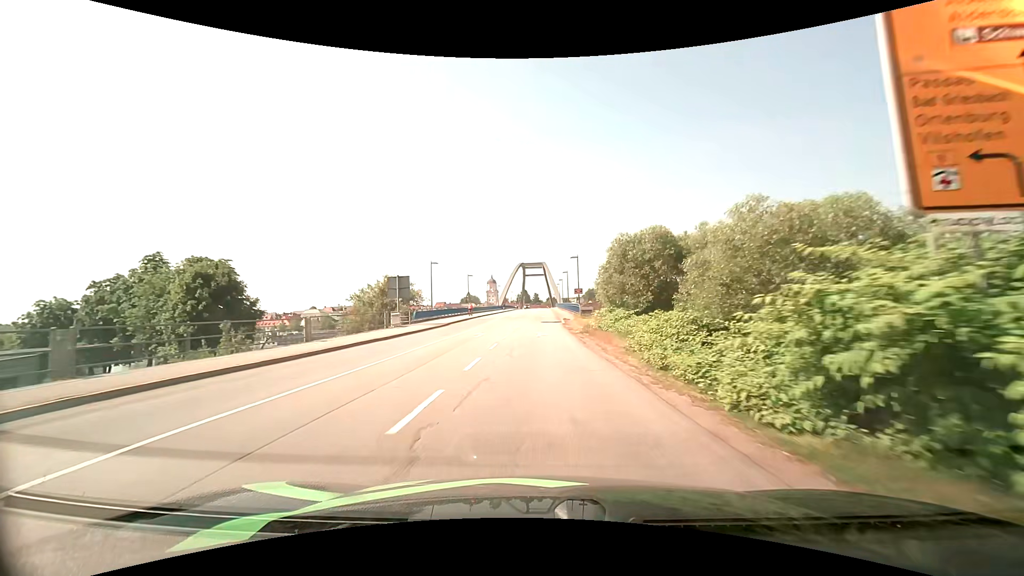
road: secondary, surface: asphalt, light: Day
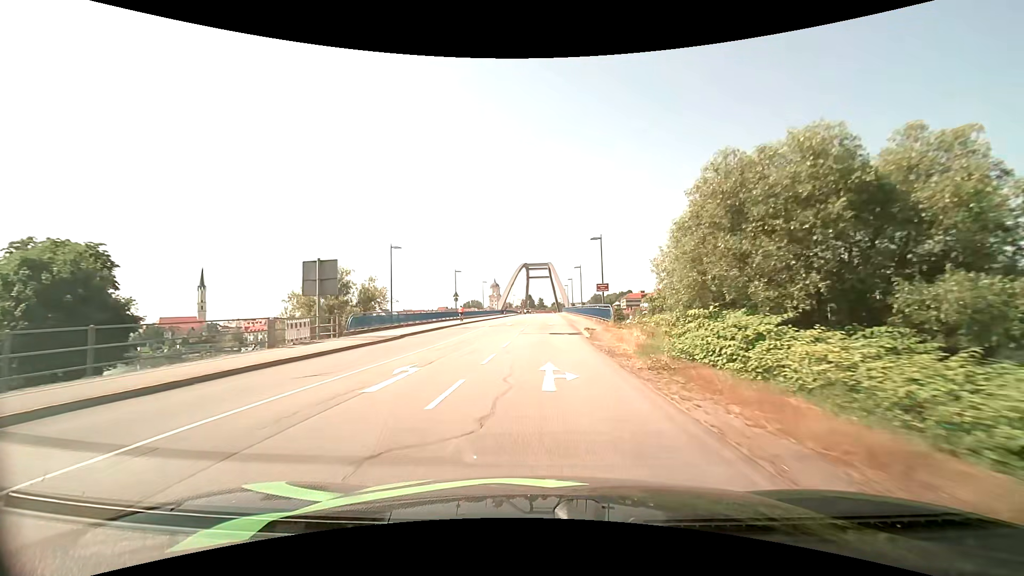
(-0.1, +16.6) m; -1°
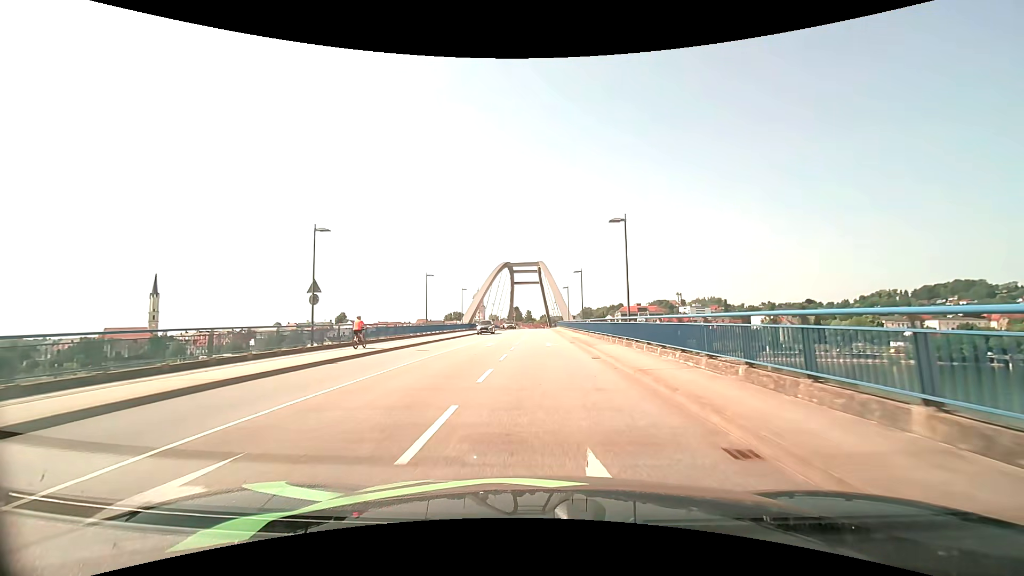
(+0.3, +38.3) m; +2°
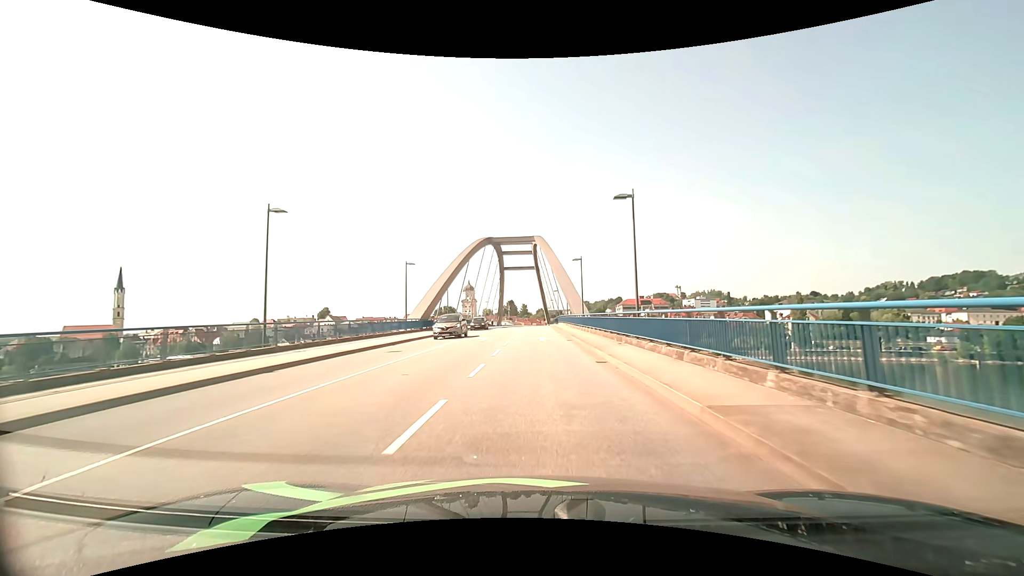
(+0.1, +29.8) m; 0°
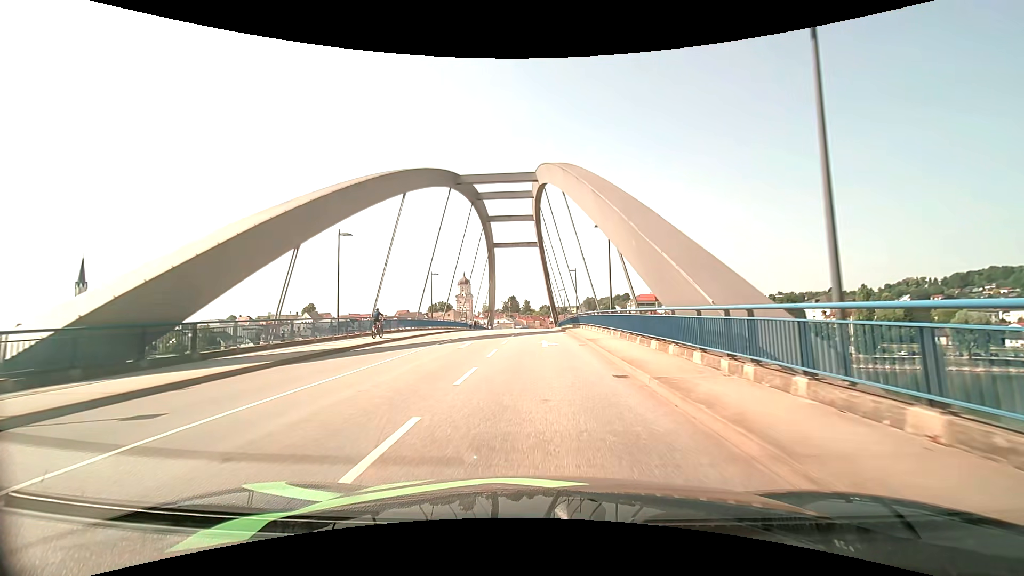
(-0.1, +37.6) m; 0°
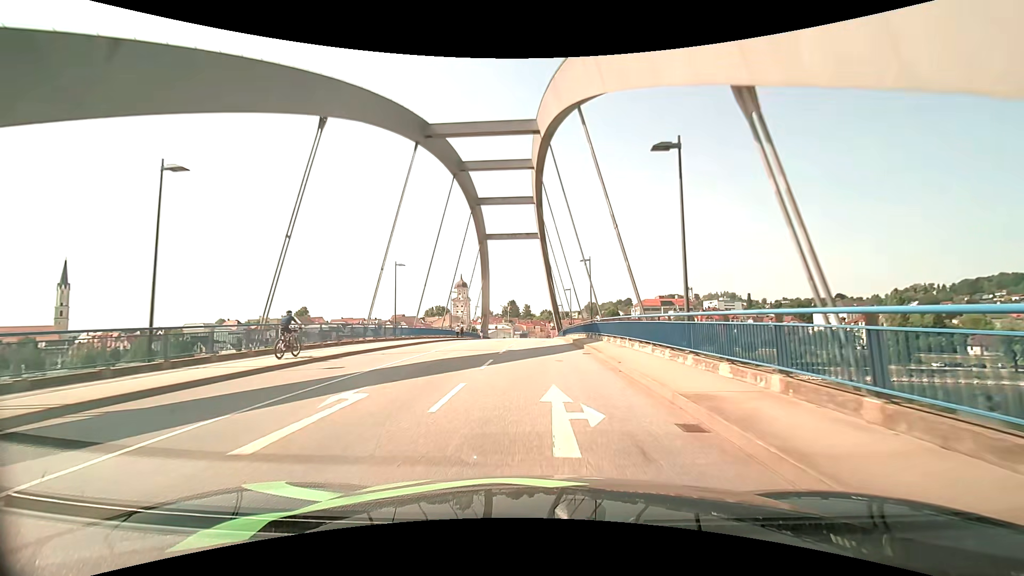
(0.0, +14.4) m; 0°
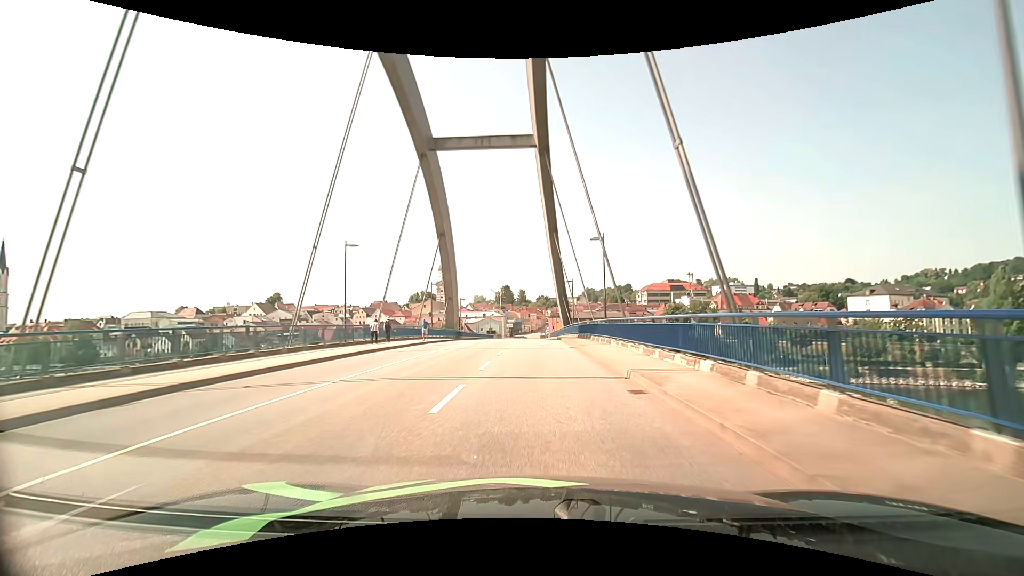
(0.0, +35.9) m; 0°
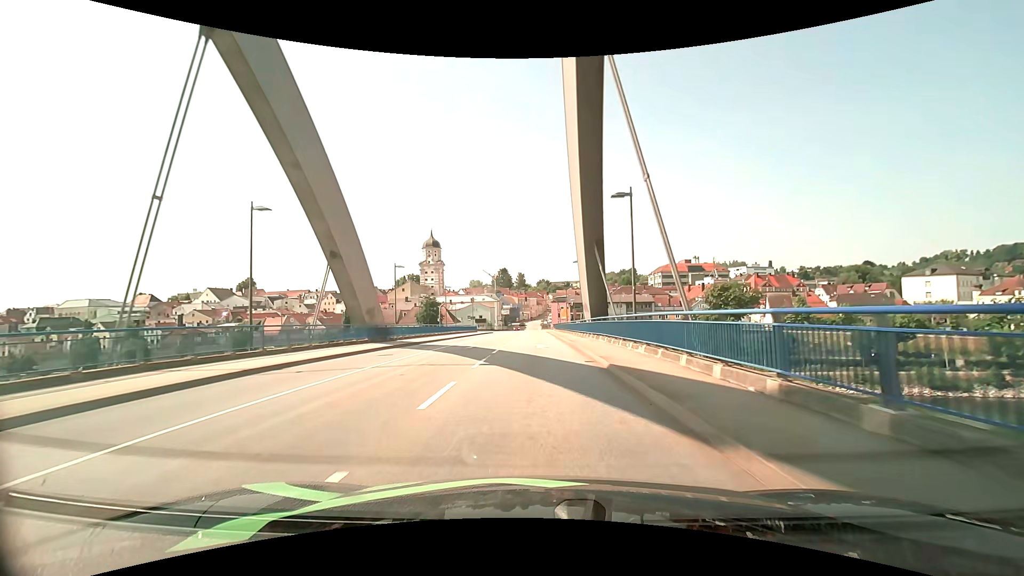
(0.0, +35.8) m; 0°
